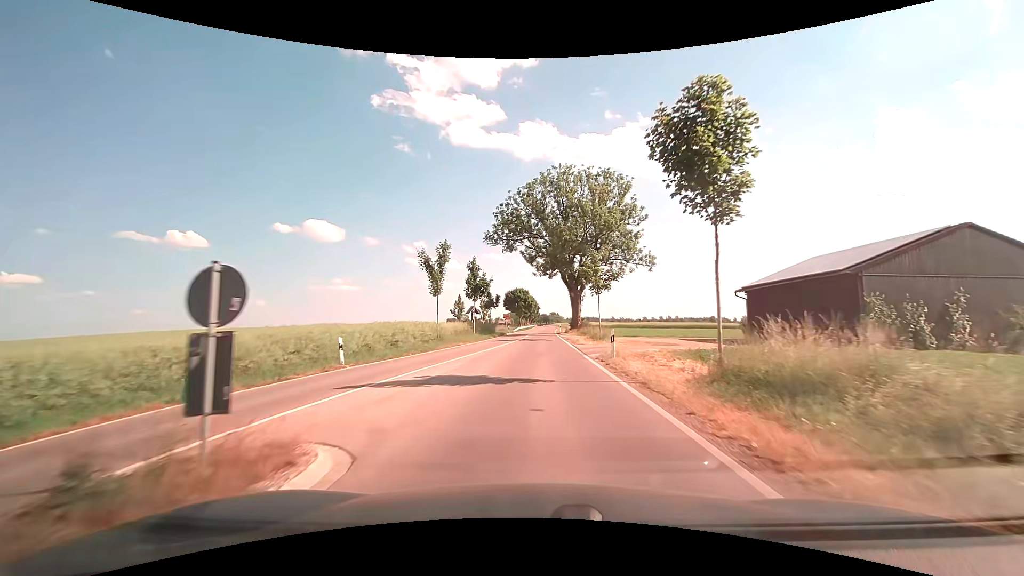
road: tertiary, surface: asphalt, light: Day
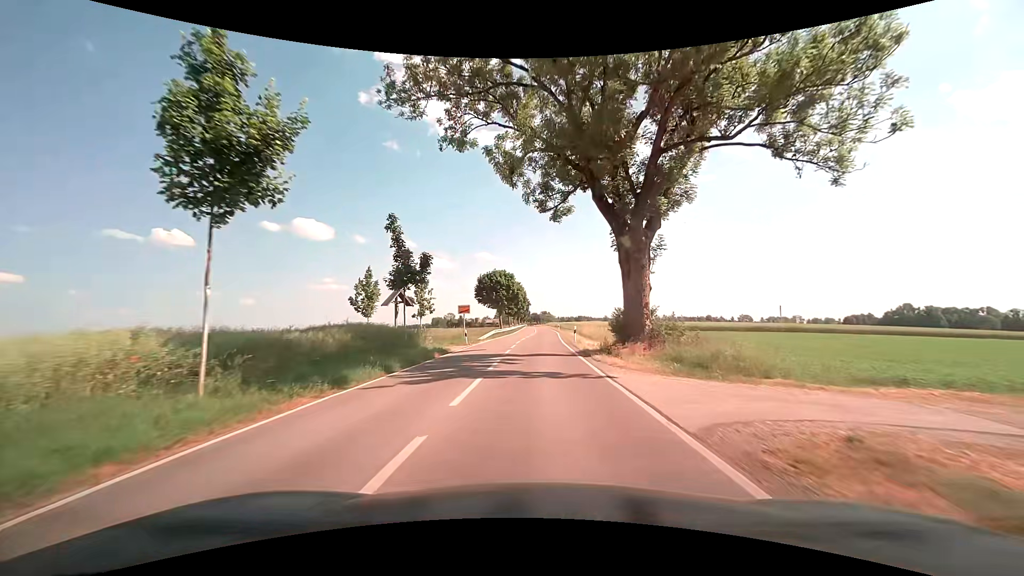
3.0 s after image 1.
(+0.2, +38.0) m; +1°
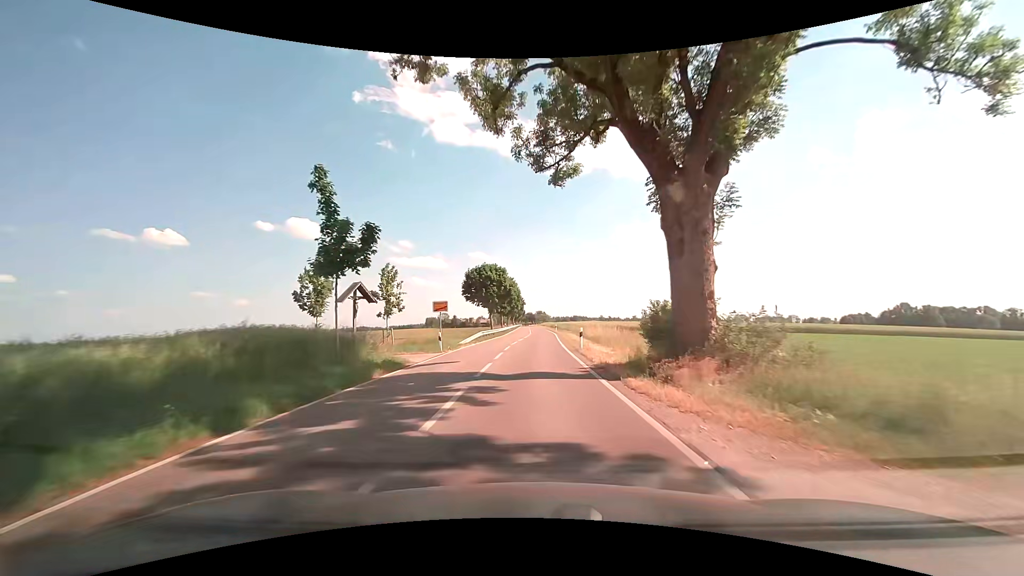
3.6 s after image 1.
(0.0, +7.8) m; +1°
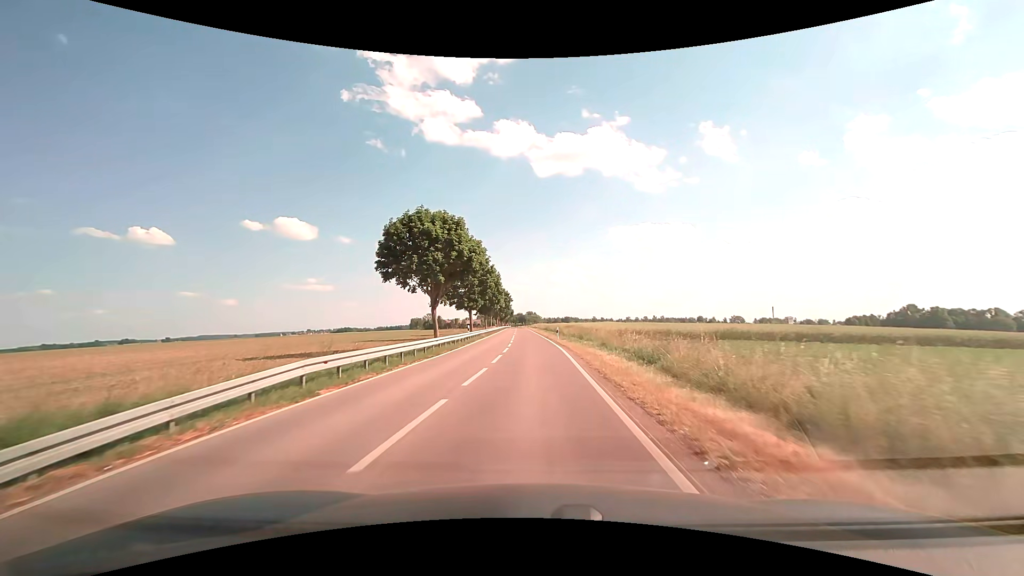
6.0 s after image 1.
(+0.2, +31.8) m; +1°
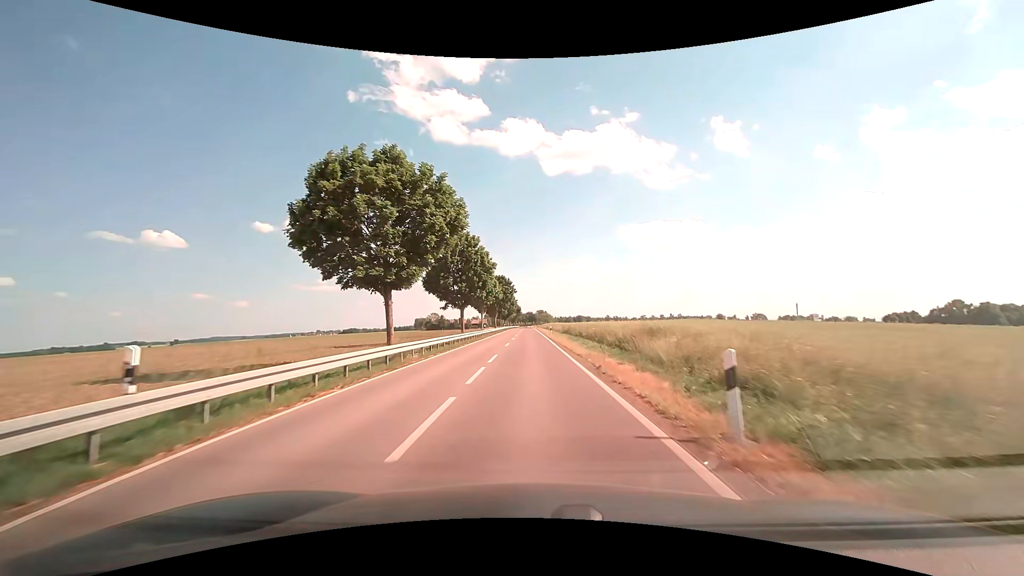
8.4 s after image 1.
(-0.3, +36.1) m; -1°
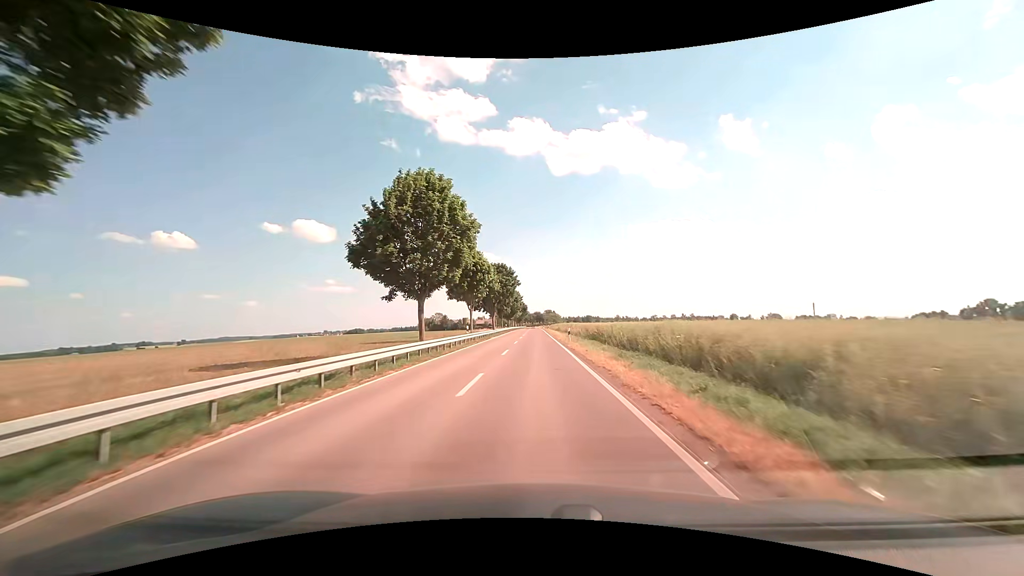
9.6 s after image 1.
(-0.2, +20.1) m; -1°
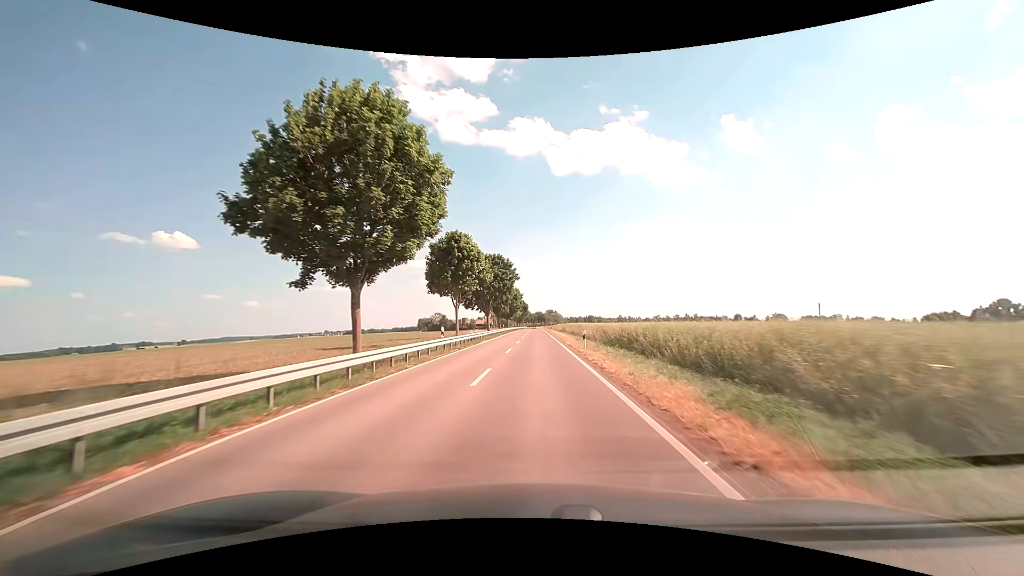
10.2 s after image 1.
(0.0, +10.5) m; 0°
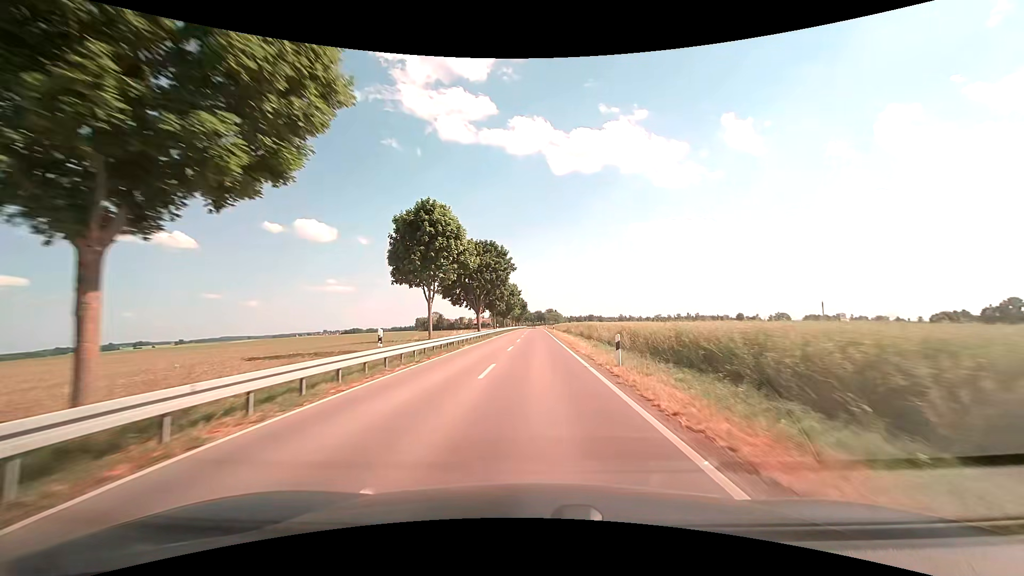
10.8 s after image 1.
(0.0, +10.8) m; 0°
(0, +10) (0, +20) (0, +30) (0, +40) (0, +50) (0, +60) (0, +70) (0, +80) (0, +90) (0, +100) m
